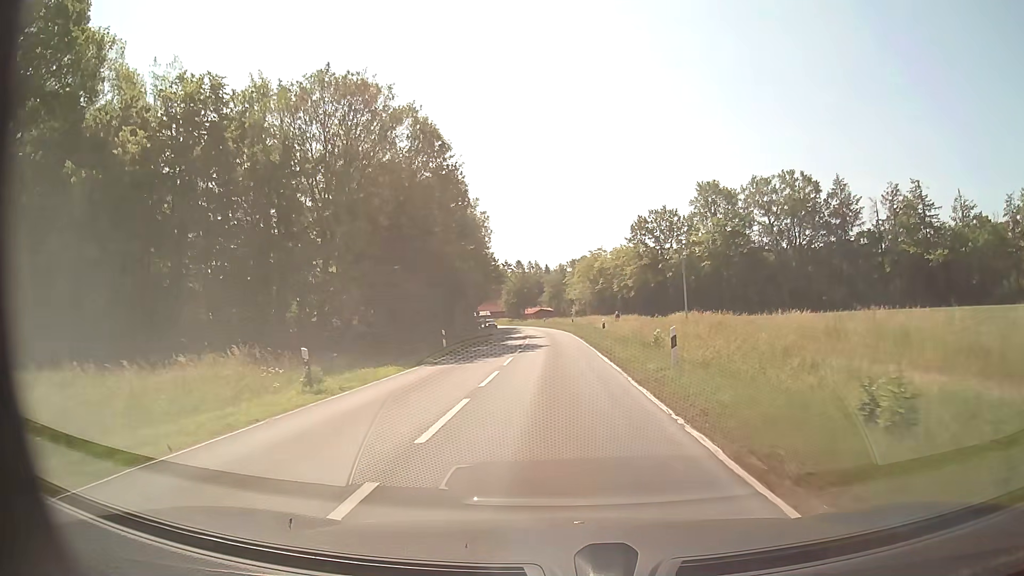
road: secondary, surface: asphalt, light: Day
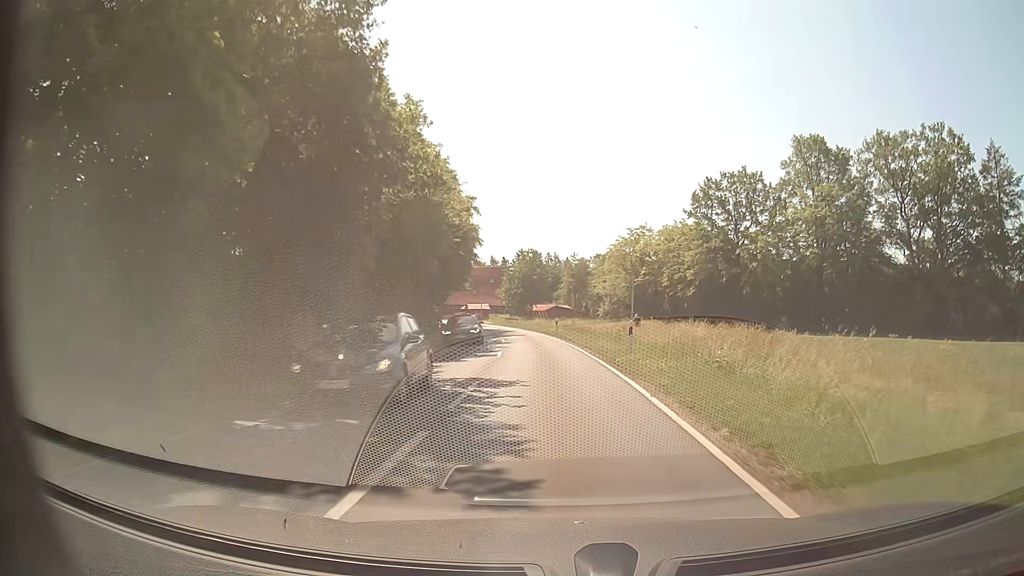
(-0.5, +39.8) m; -2°
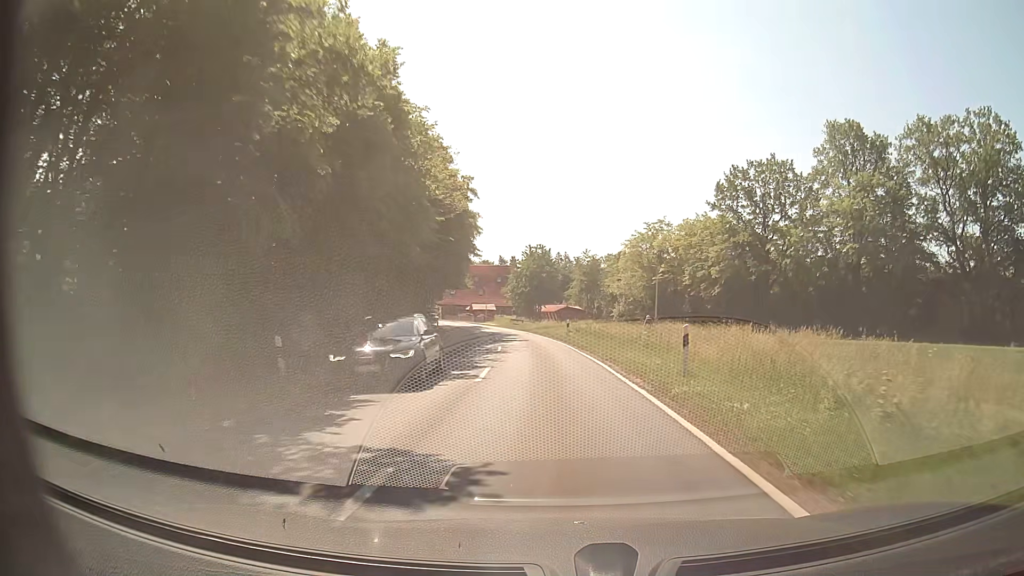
(0.0, +7.9) m; 0°
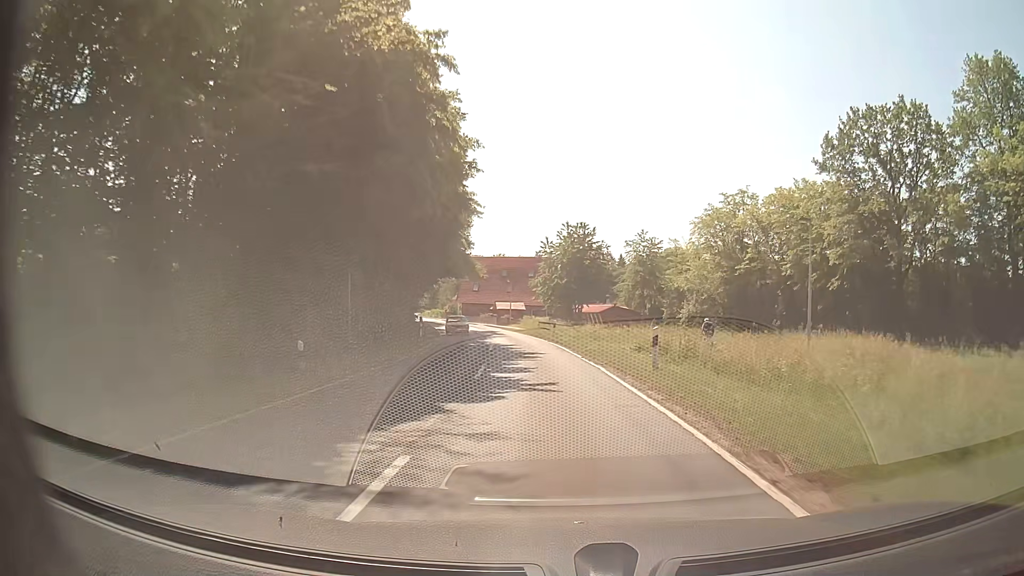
(-0.8, +23.7) m; -3°
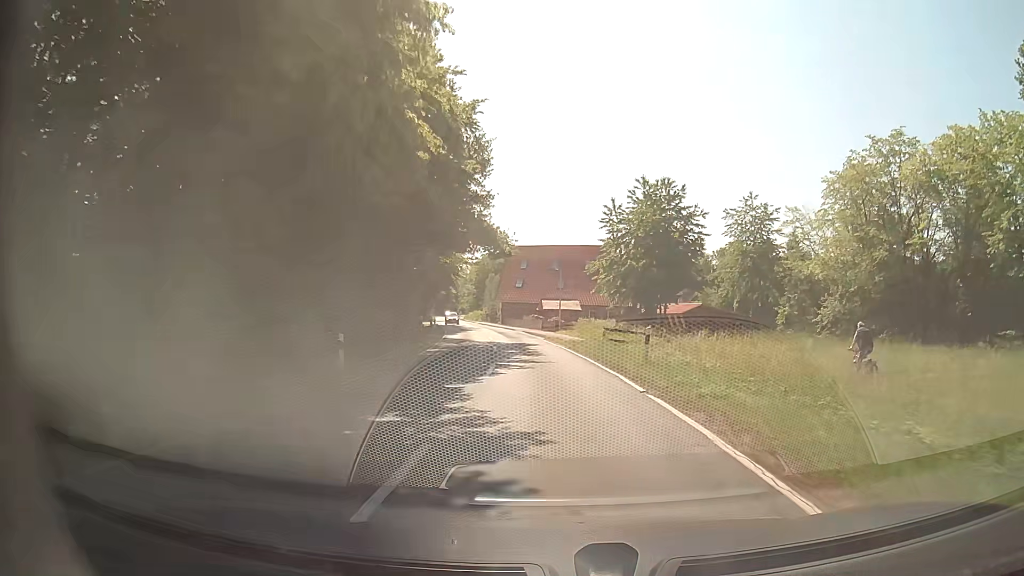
(-1.0, +23.7) m; -5°
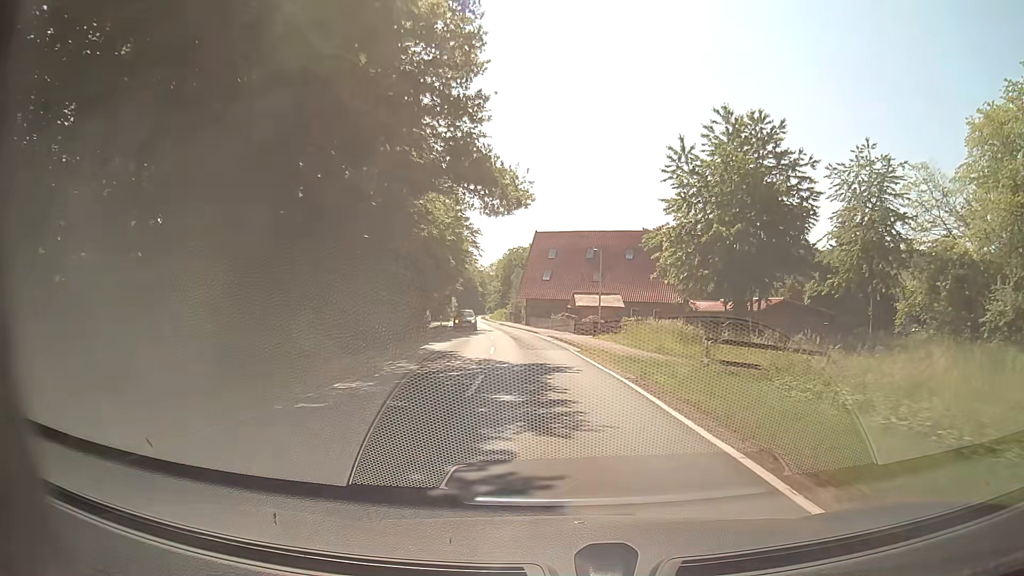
(-0.4, +15.8) m; -3°
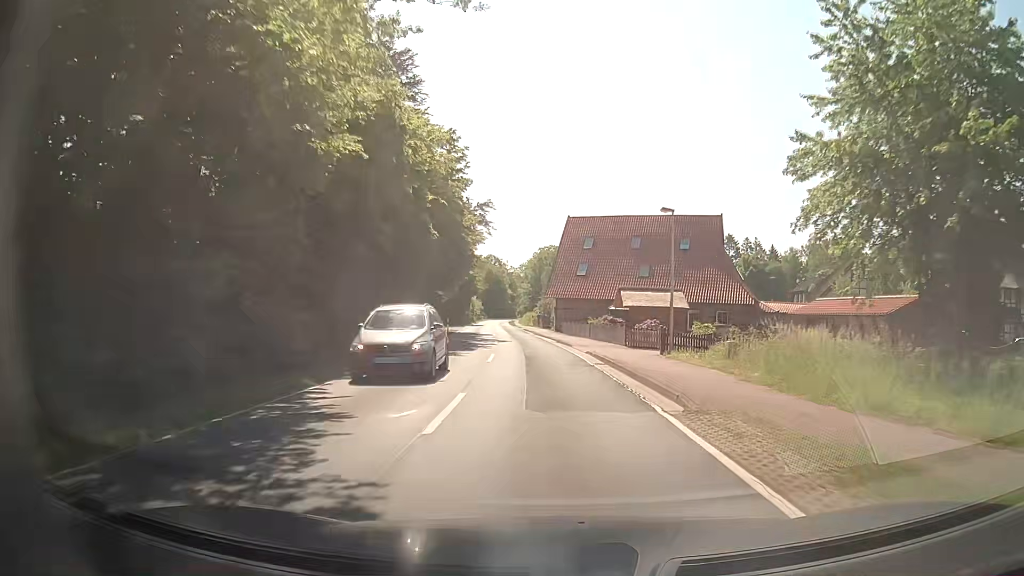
(-0.4, +15.8) m; -3°
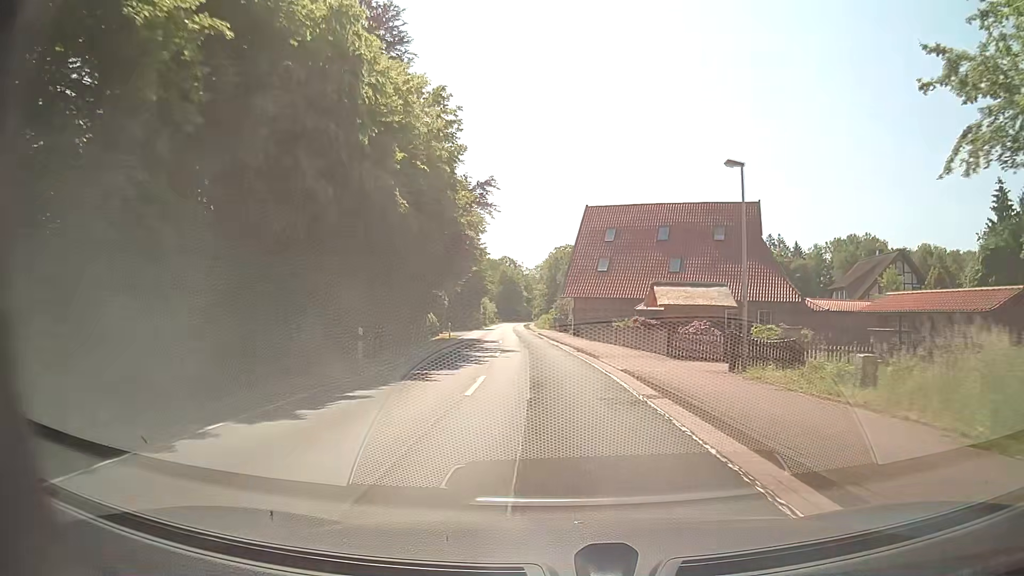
(-0.1, +7.9) m; -2°
(0, +10) (0, +20) (-1, +30) (-2, +40) (-2, +50) (-3, +60) (-4, +70) (-5, +80) (-6, +90) (-6, +100) m
